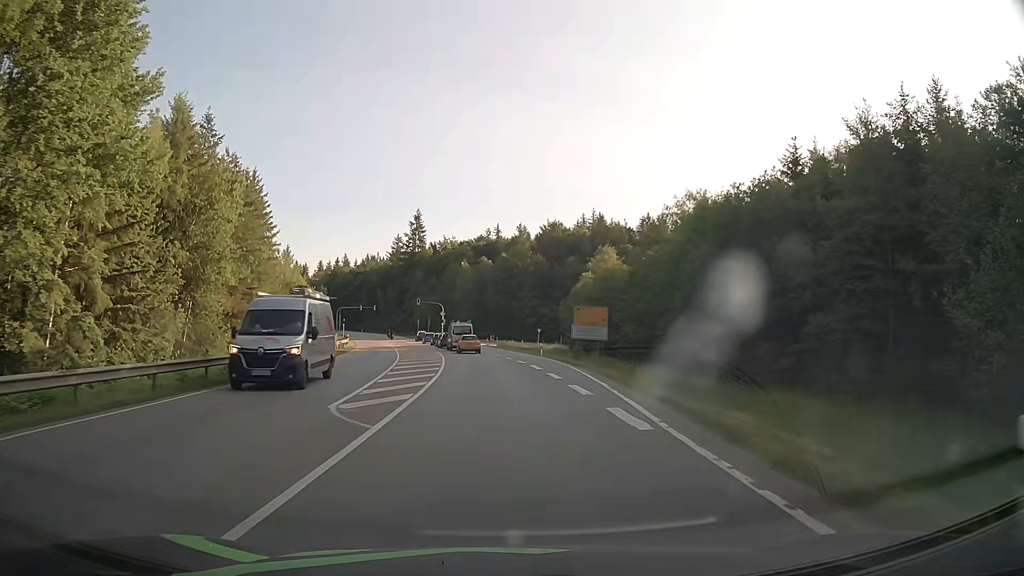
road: secondary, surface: asphalt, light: Day
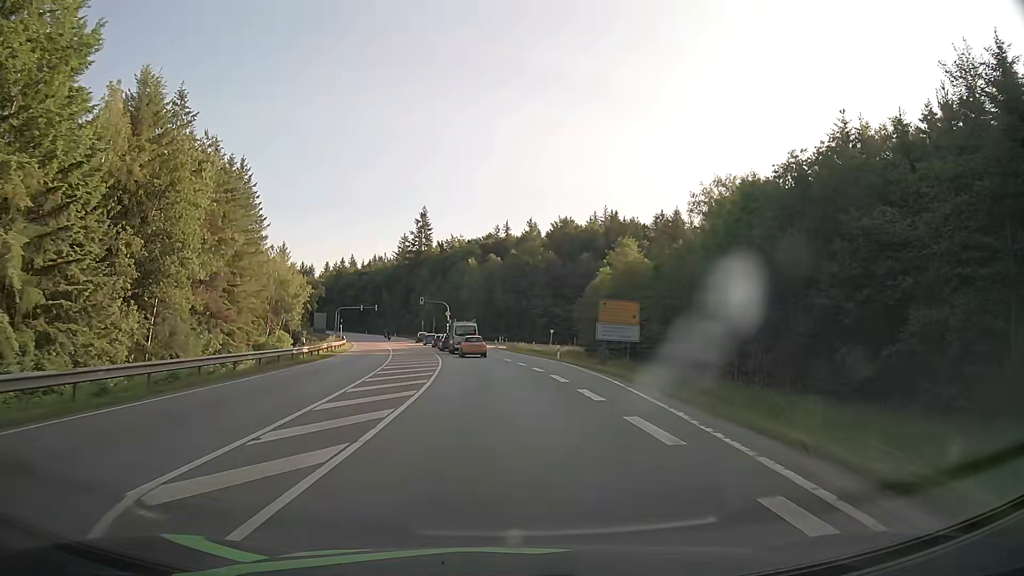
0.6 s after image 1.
(0.0, +7.5) m; -1°
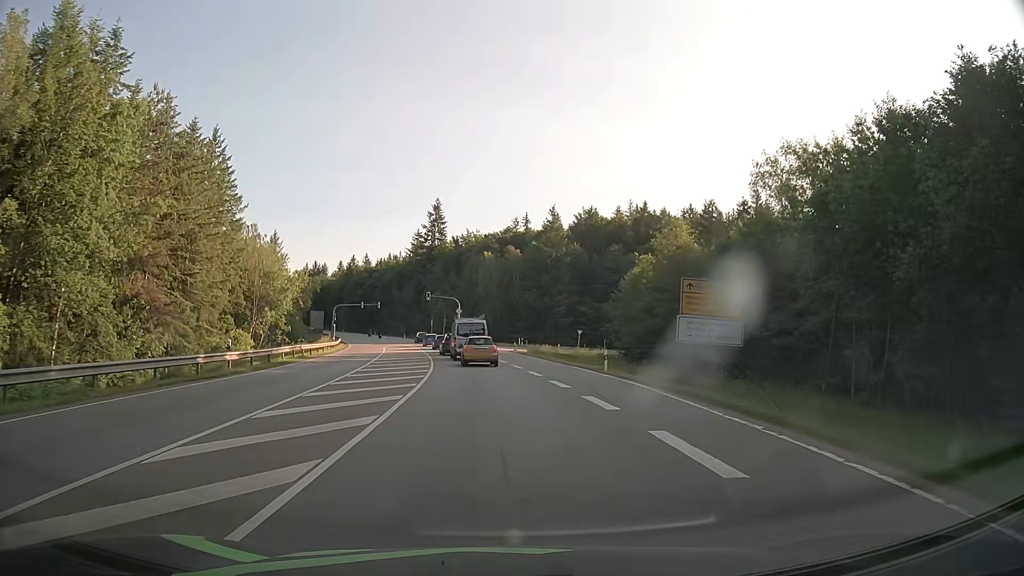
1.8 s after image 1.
(-0.2, +13.9) m; -2°
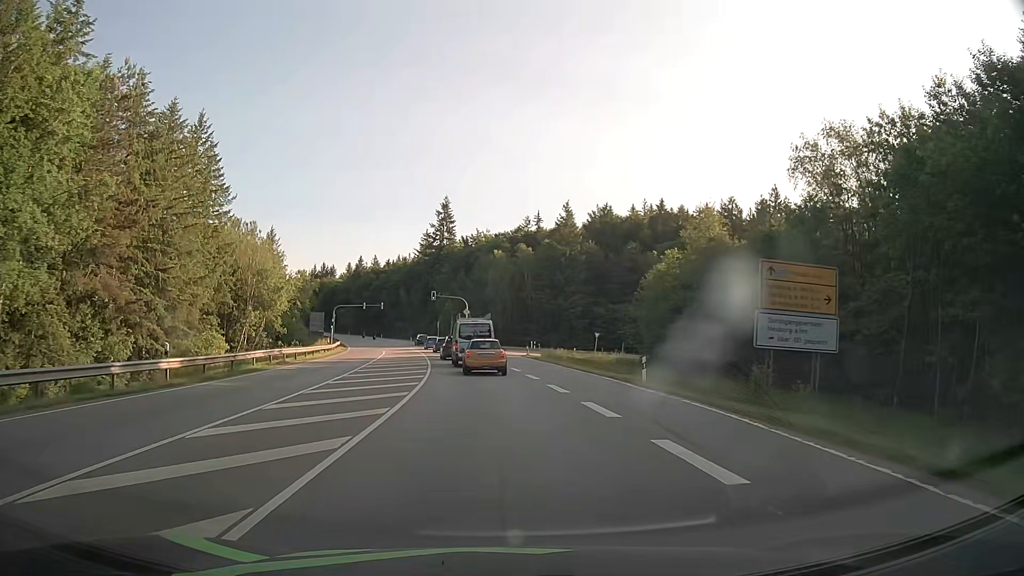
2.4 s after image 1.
(0.0, +6.3) m; -1°
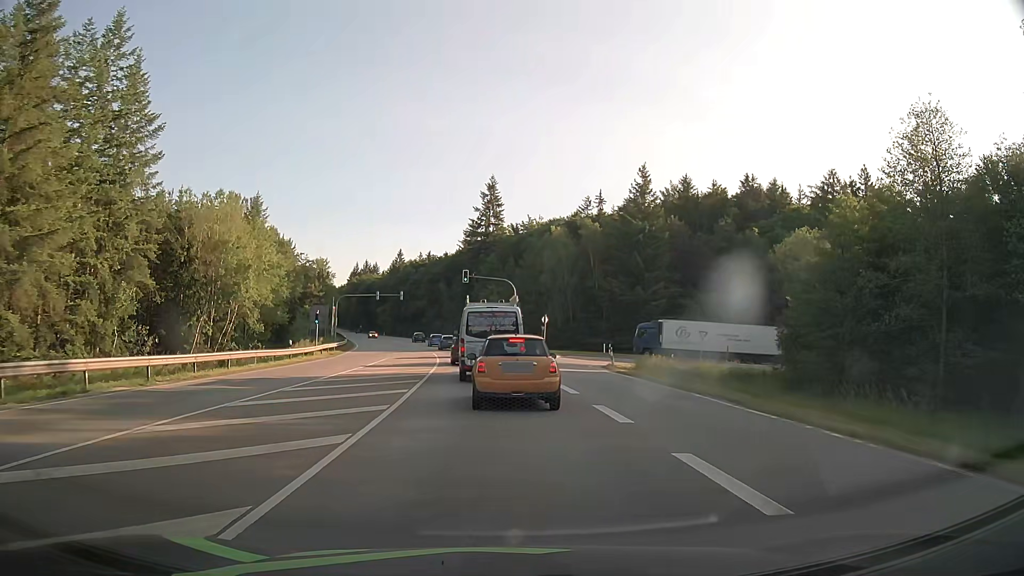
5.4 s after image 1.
(-0.9, +24.7) m; -5°
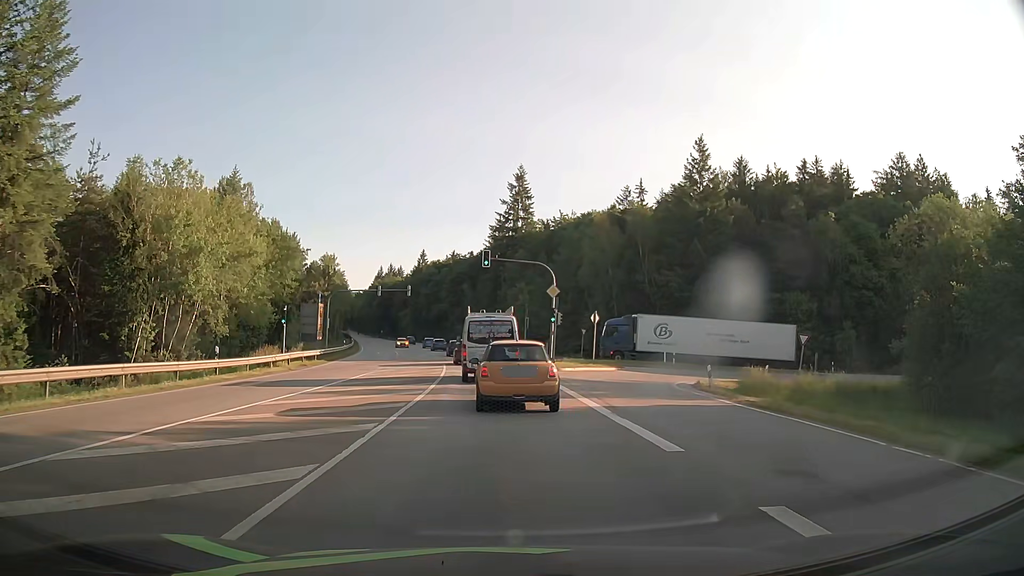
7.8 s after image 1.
(-0.2, +14.6) m; -2°
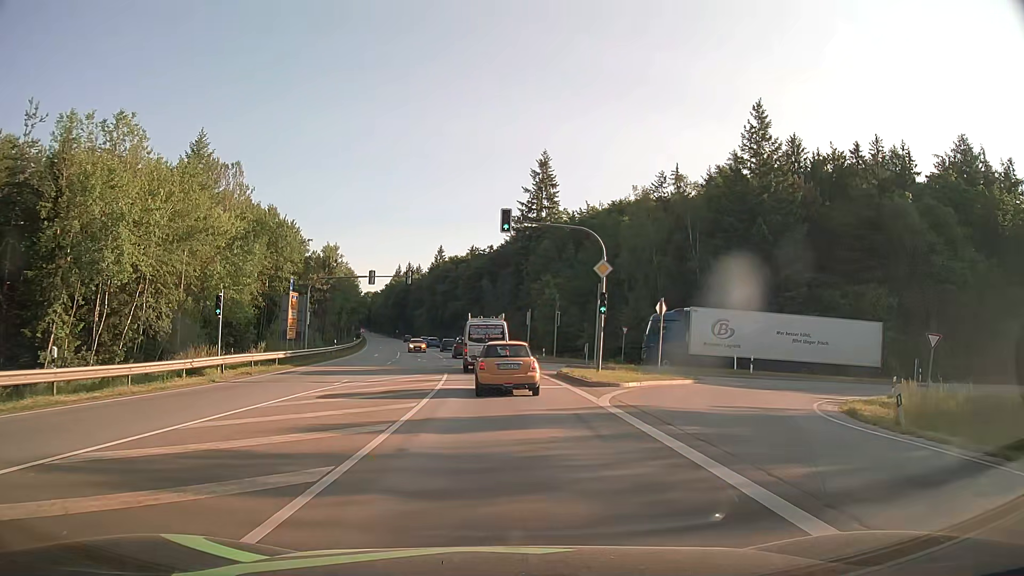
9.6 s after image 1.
(-0.3, +12.6) m; -2°
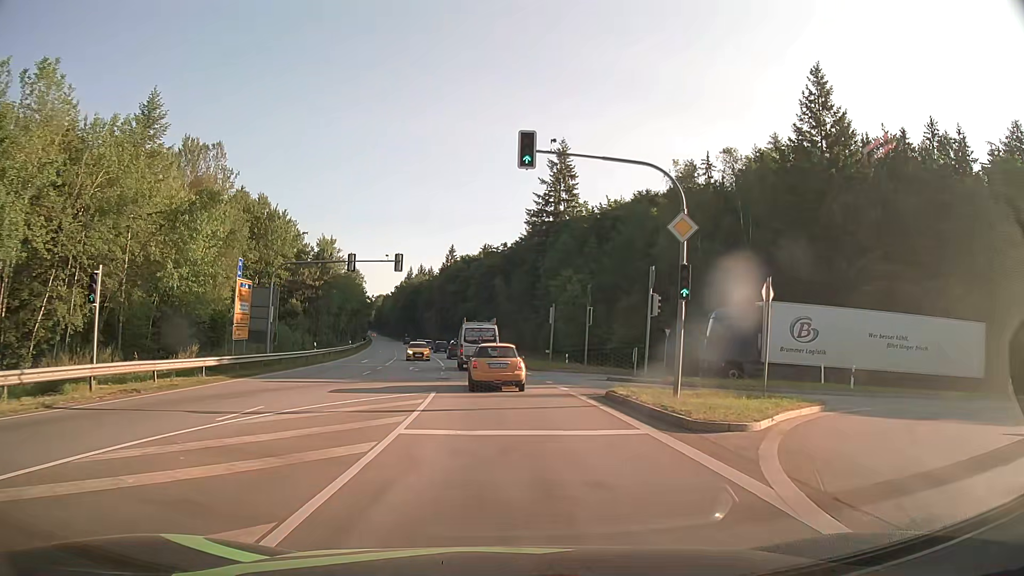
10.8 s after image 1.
(-0.1, +10.7) m; -1°
(0, +10) (0, +20) (-1, +30) (-2, +40) (-3, +50) (-4, +60) (-6, +70) (-7, +80) (-9, +89) (-11, +99) m
